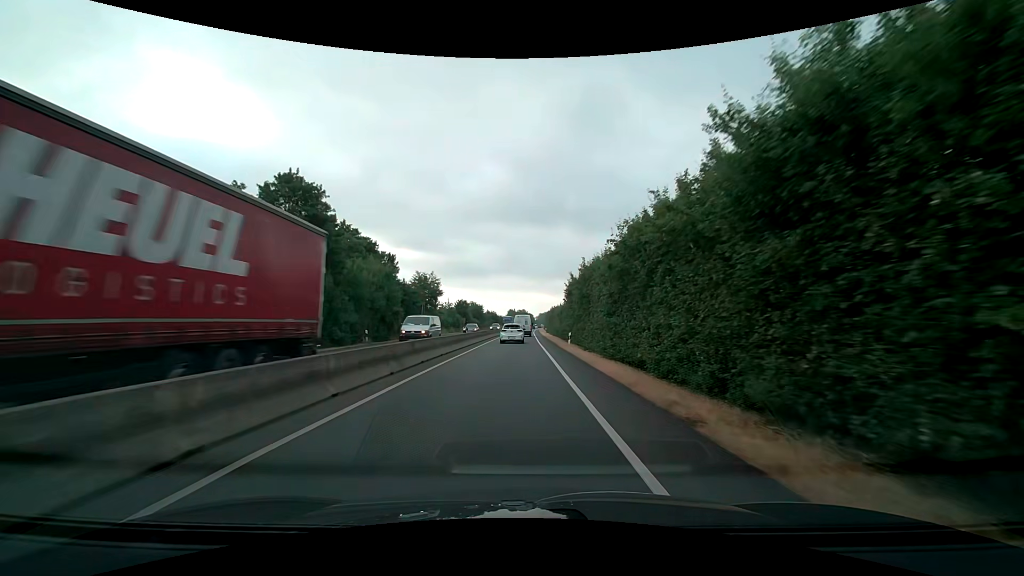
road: trunk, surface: asphalt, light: Day
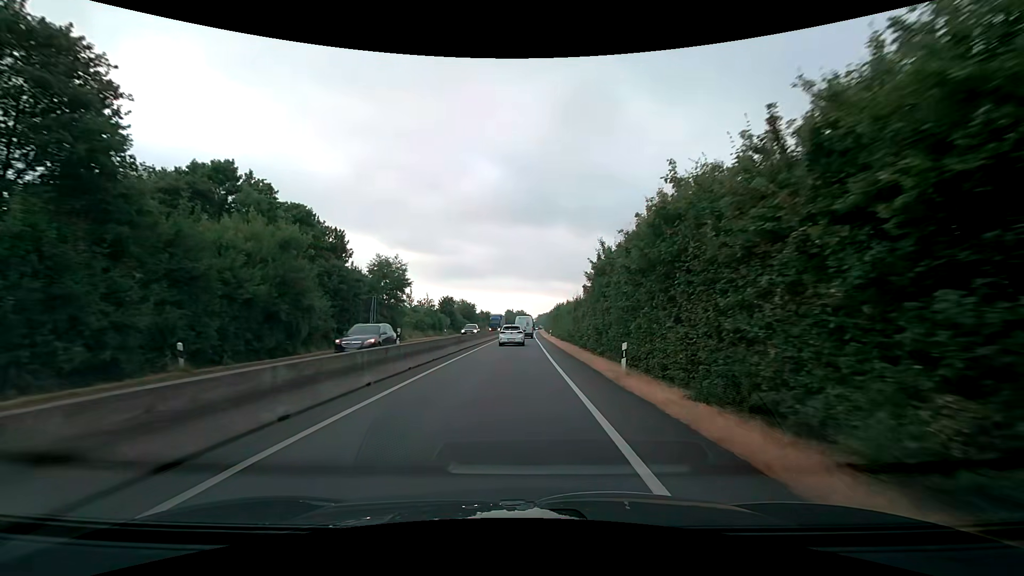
(0.0, +18.0) m; 0°
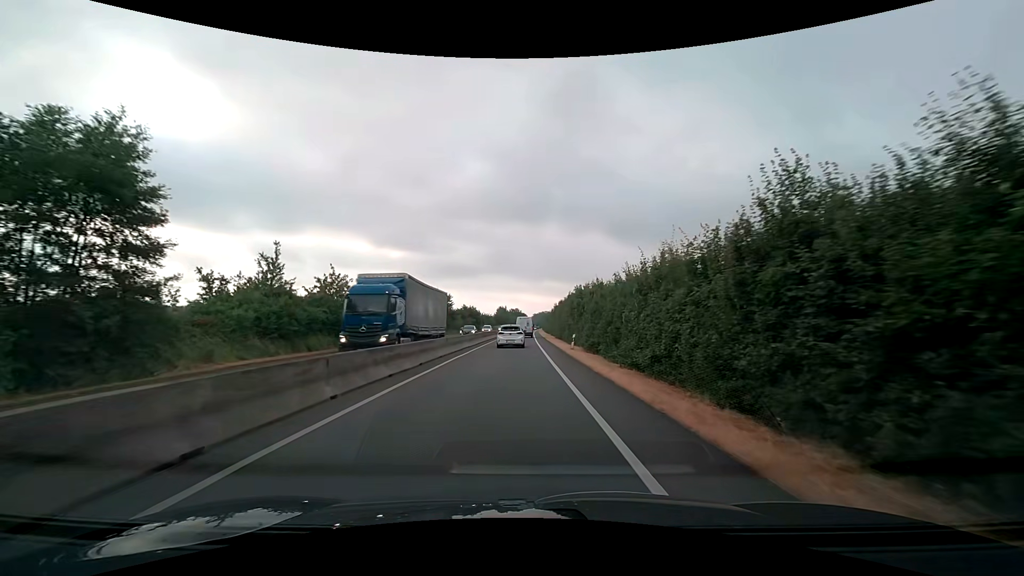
(+0.1, +34.0) m; +1°
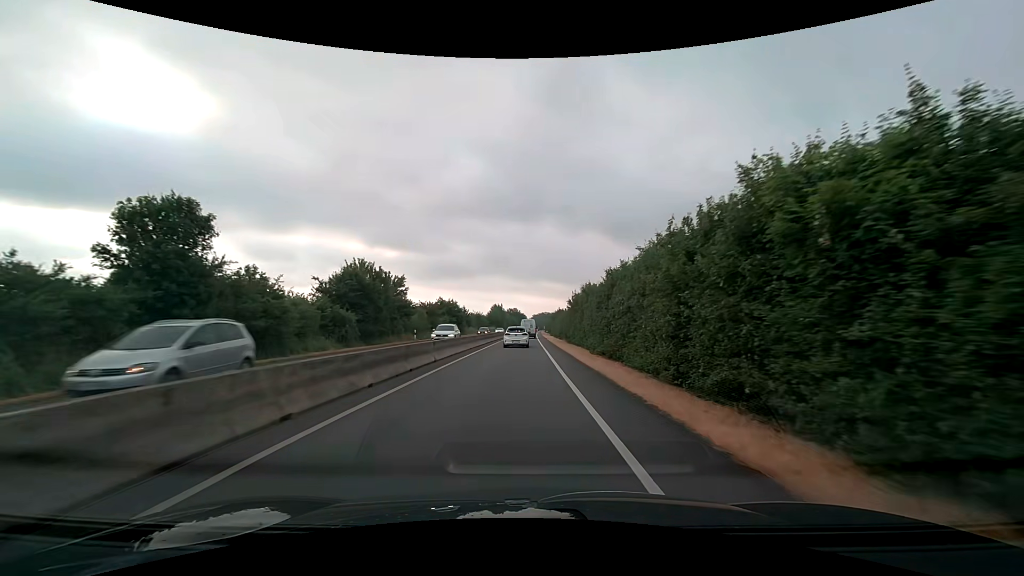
(0.0, +34.4) m; 0°
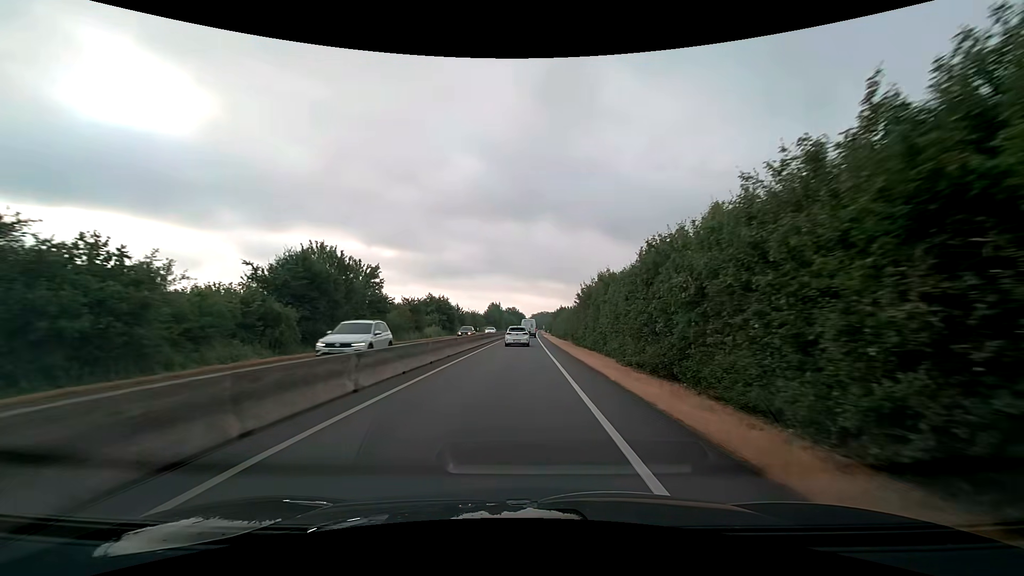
(0.0, +9.2) m; 0°
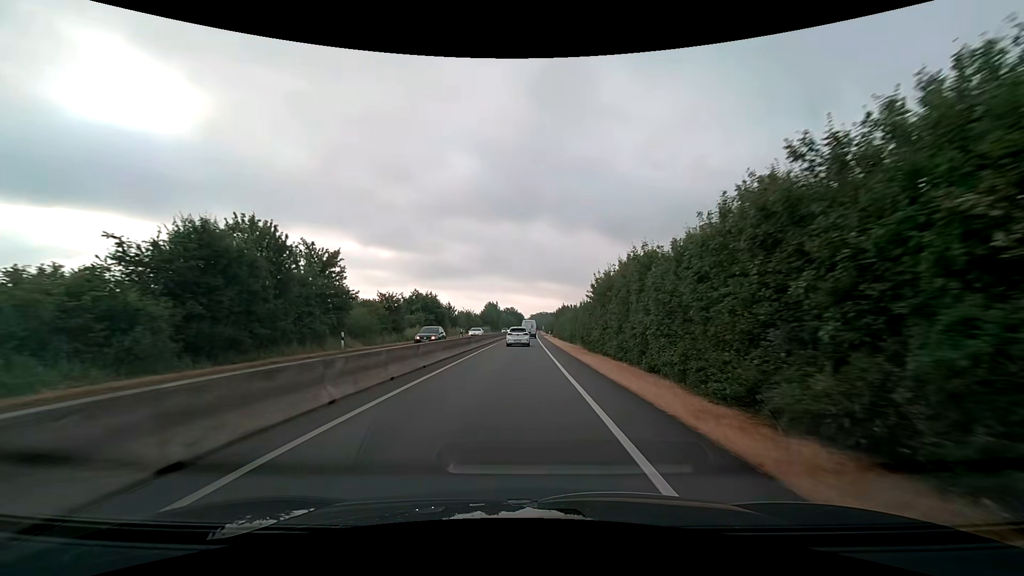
(0.0, +9.5) m; 0°
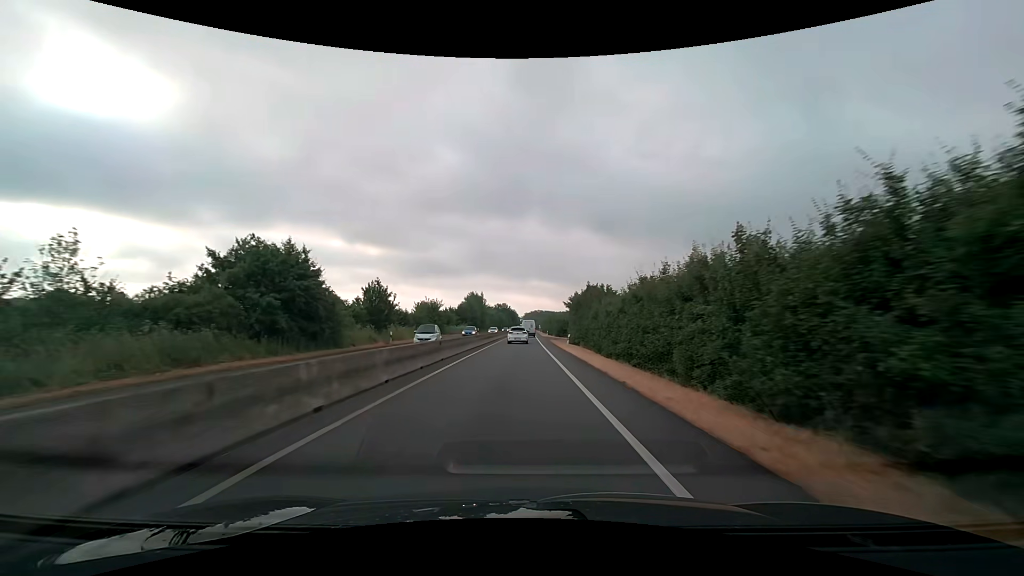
(+0.3, +41.4) m; +1°
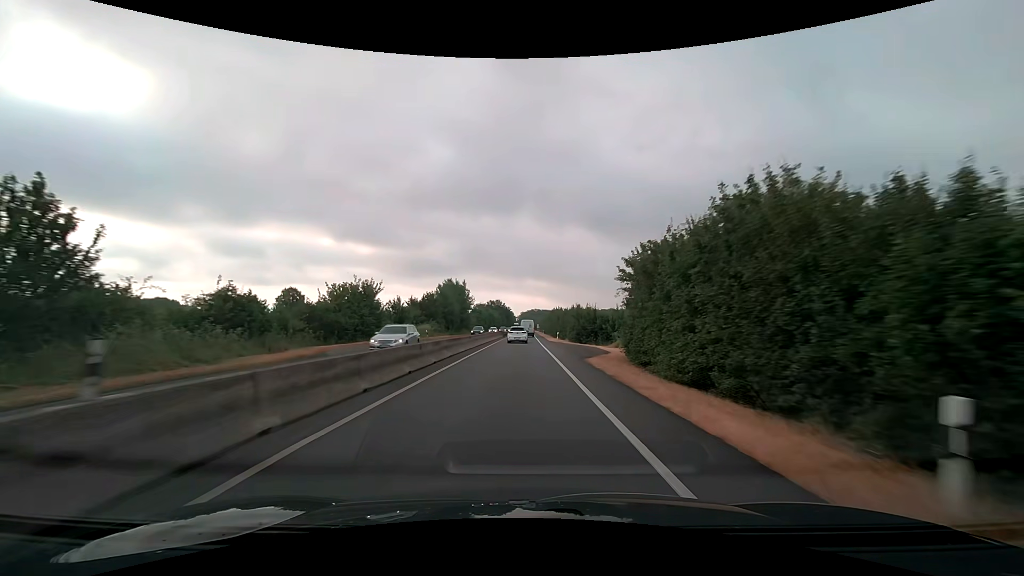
(+0.2, +34.1) m; +1°
(0, +10) (0, +20) (0, +30) (0, +40) (0, +50) (0, +60) (0, +70) (+1, +80) (+1, +90) (+1, +100) m
